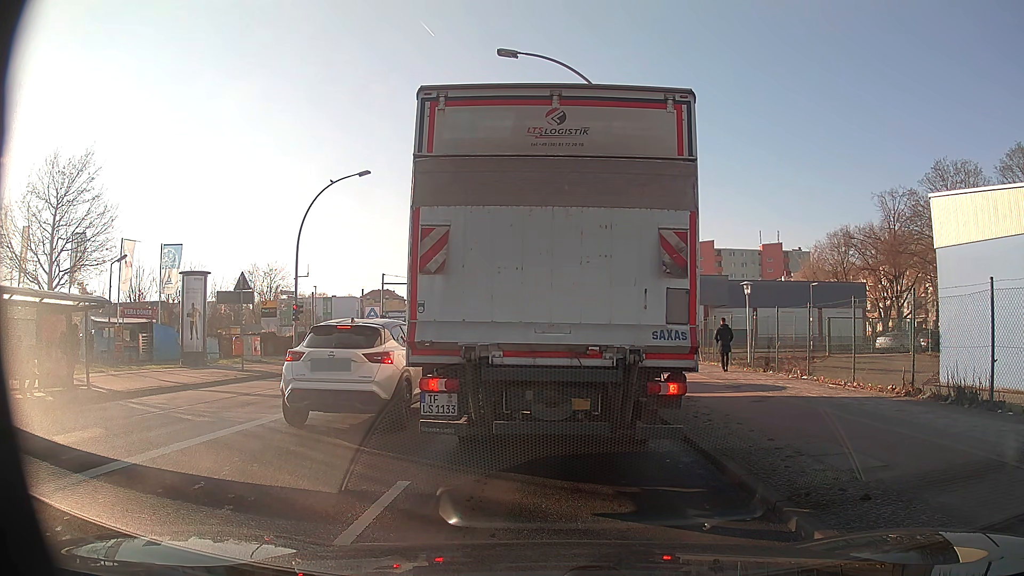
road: secondary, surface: asphalt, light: Day
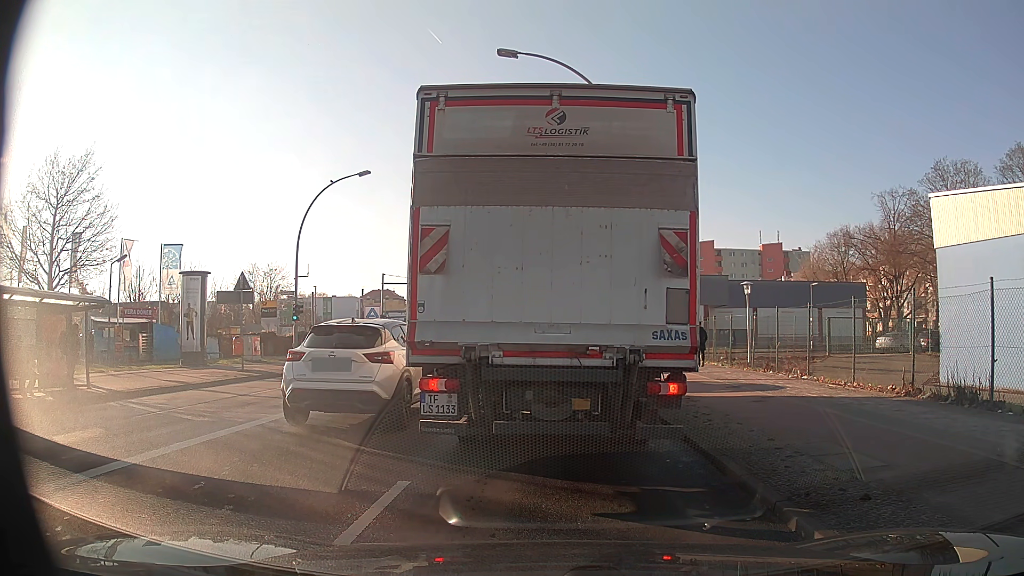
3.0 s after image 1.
(0.0, 0.0) m; 0°
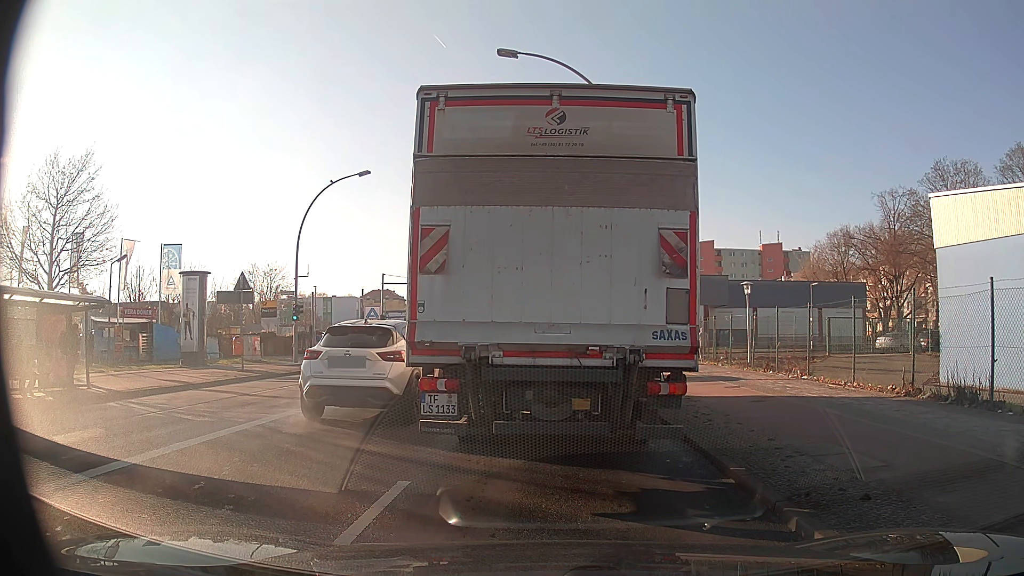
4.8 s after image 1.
(0.0, 0.0) m; 0°
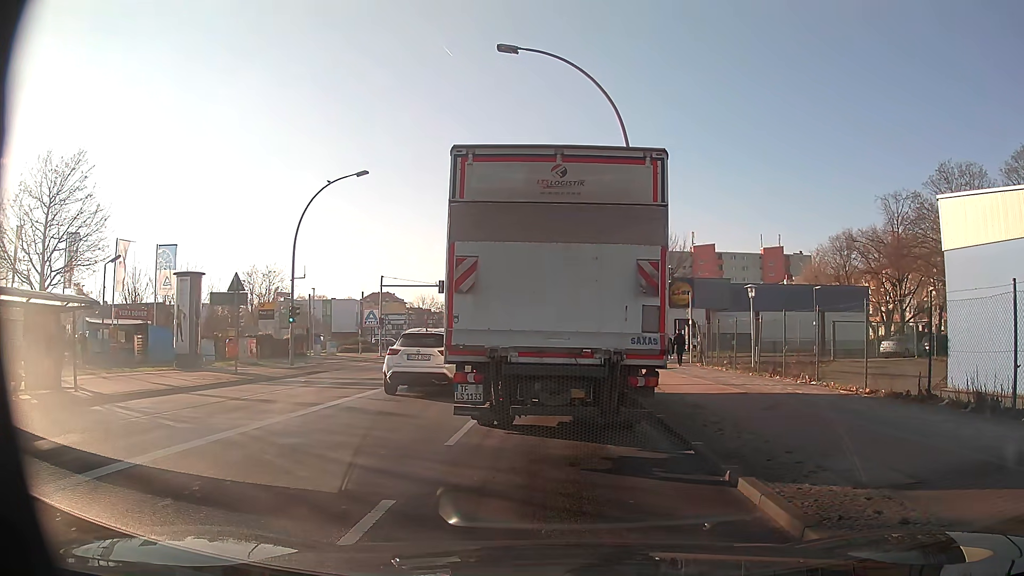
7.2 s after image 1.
(0.0, +0.7) m; 0°
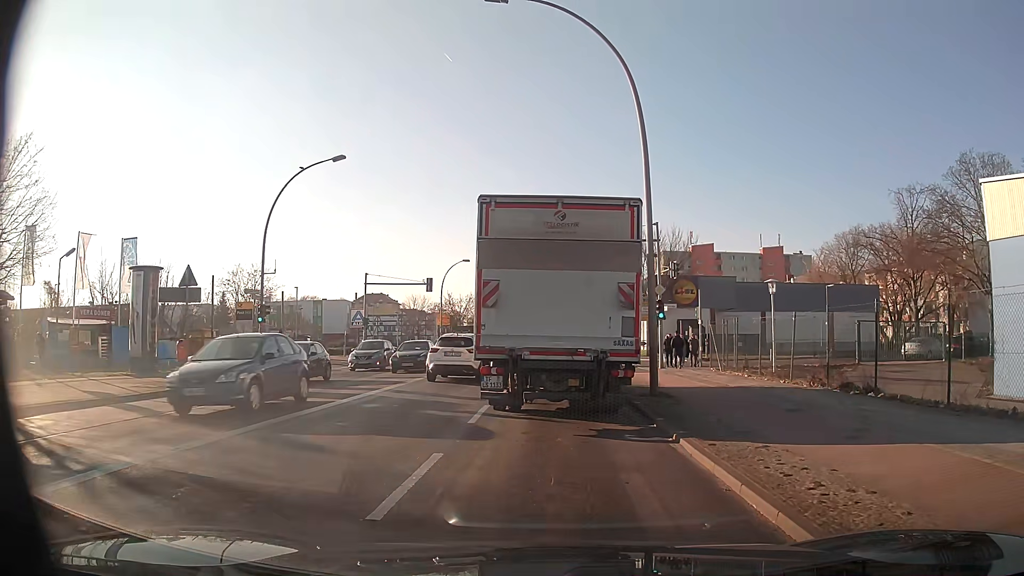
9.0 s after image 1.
(0.0, +3.8) m; -1°
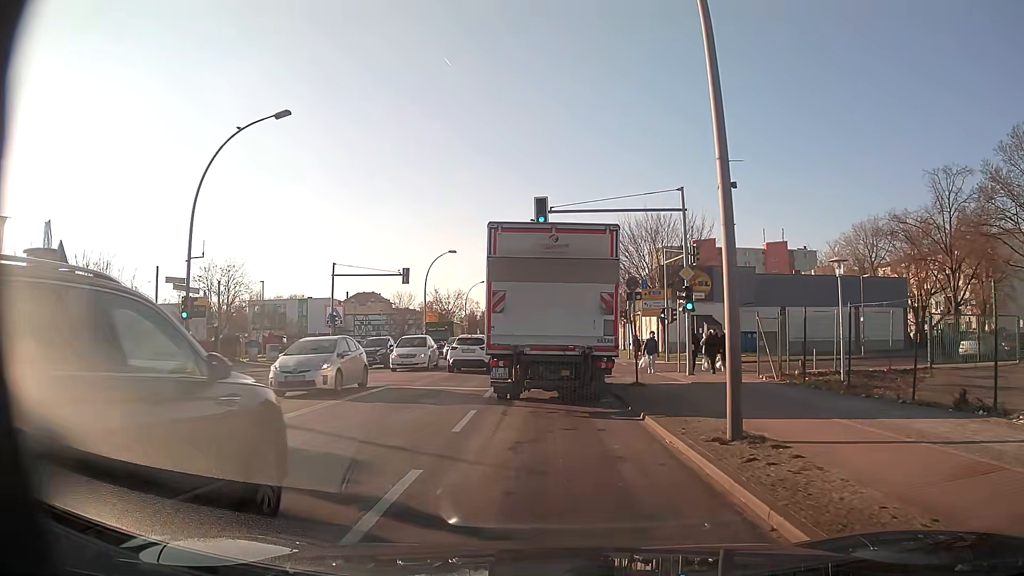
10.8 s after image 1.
(0.0, +7.3) m; +1°
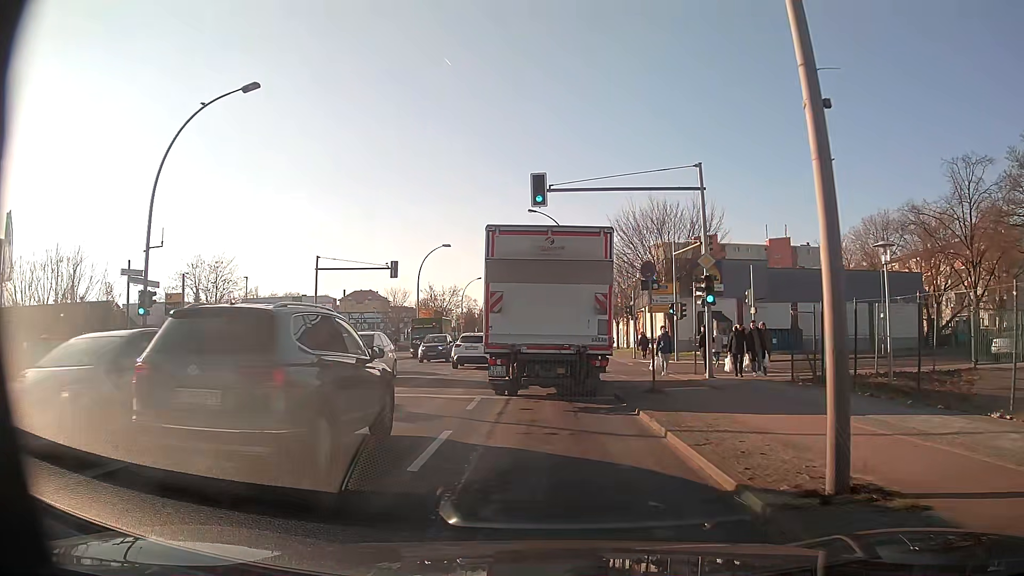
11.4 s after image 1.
(0.0, +3.2) m; 0°
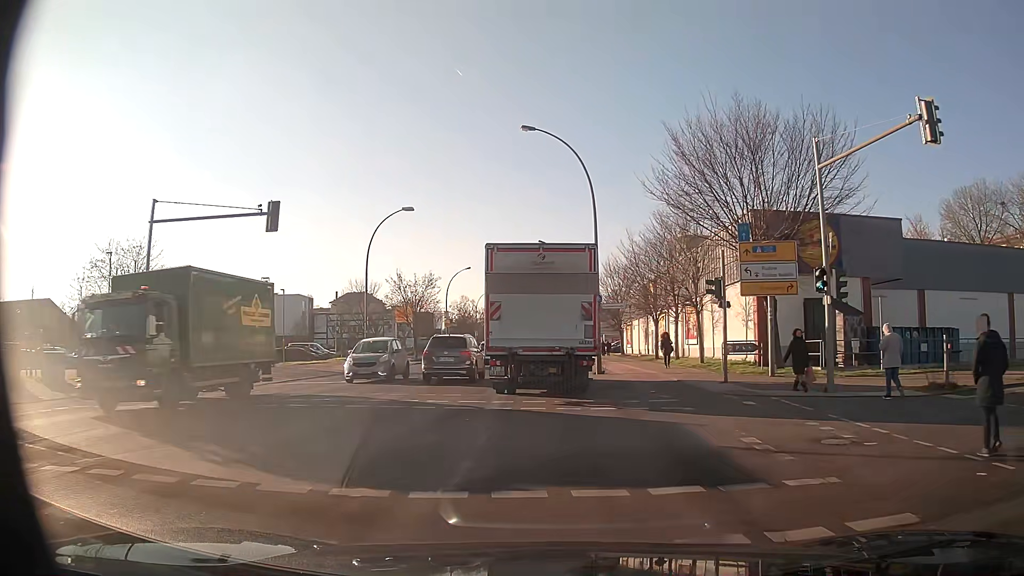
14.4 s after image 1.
(-0.2, +20.3) m; -1°
(0, +10) (0, +20) (0, +30) (0, +40) (0, +50) (0, +60) (0, +70) (0, +80) (0, +90) (0, +100) m
